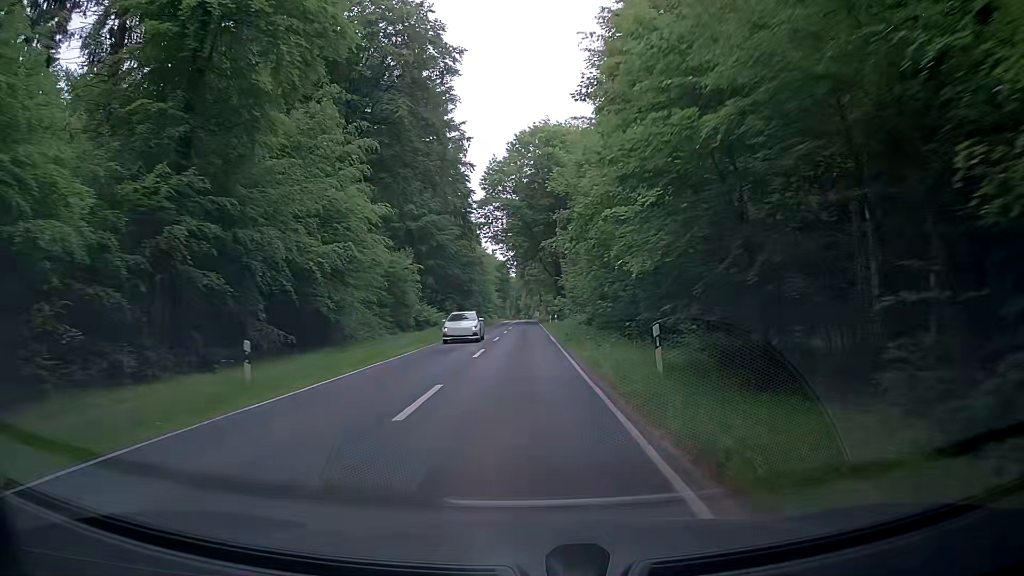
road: tertiary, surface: asphalt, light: Day
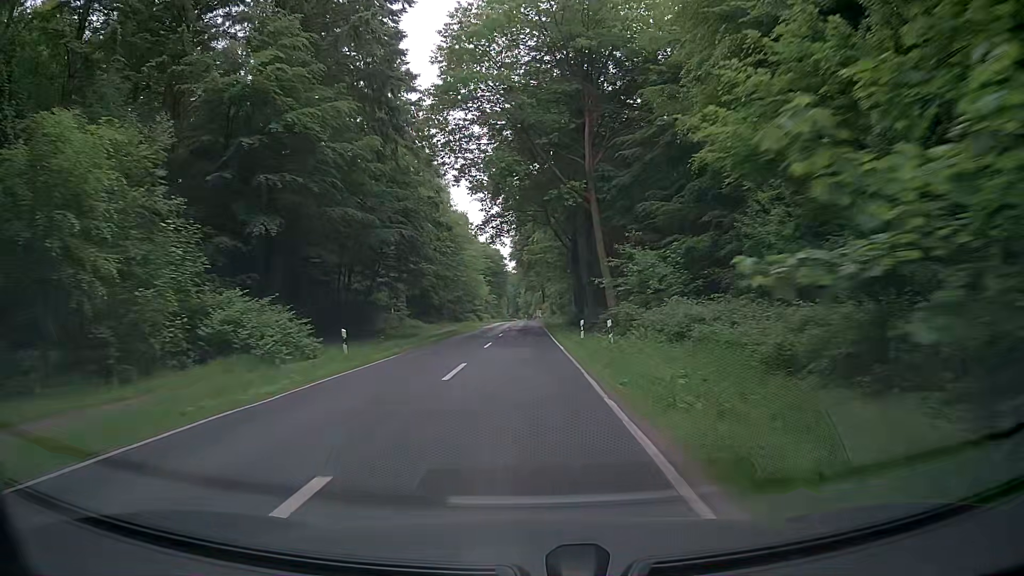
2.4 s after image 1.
(-0.1, +43.0) m; -1°
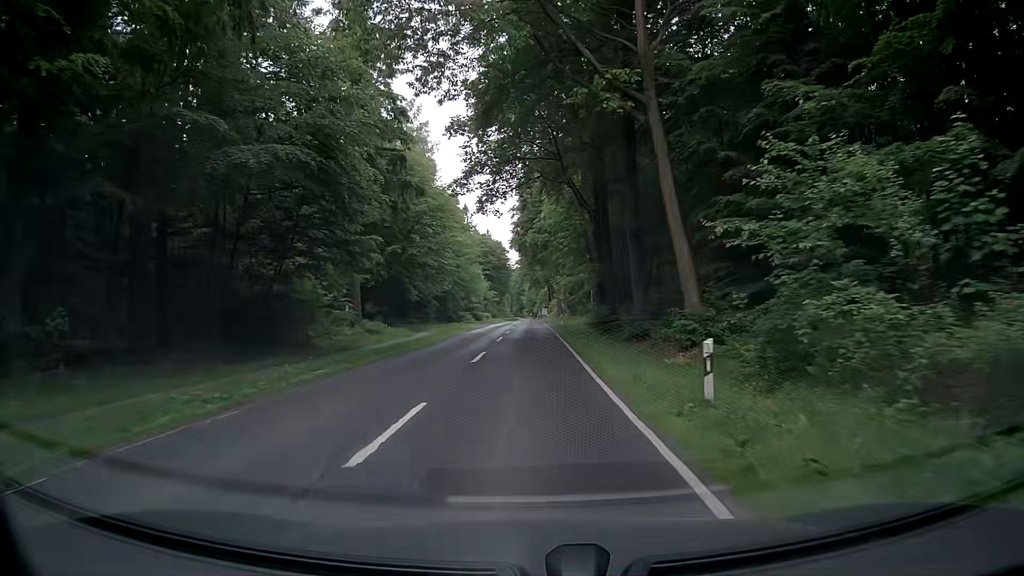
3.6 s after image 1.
(0.0, +19.0) m; 0°
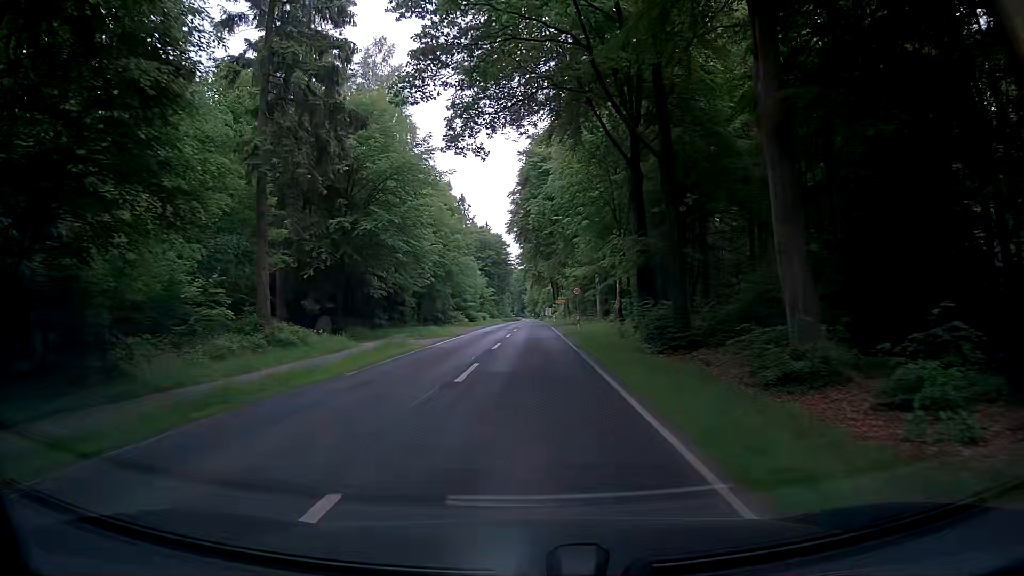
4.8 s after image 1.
(-0.1, +17.0) m; -1°
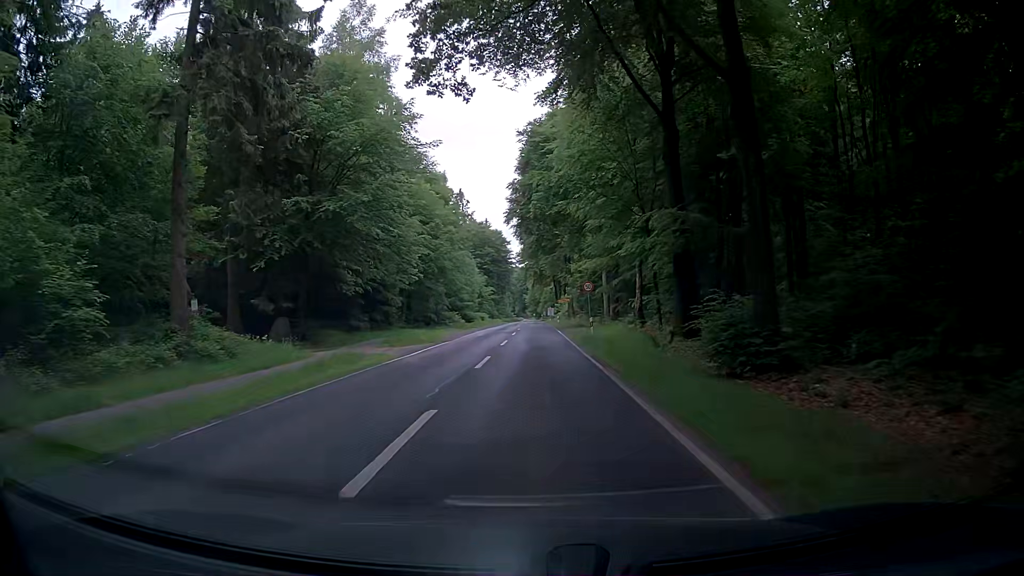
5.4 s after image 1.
(0.0, +7.9) m; -1°
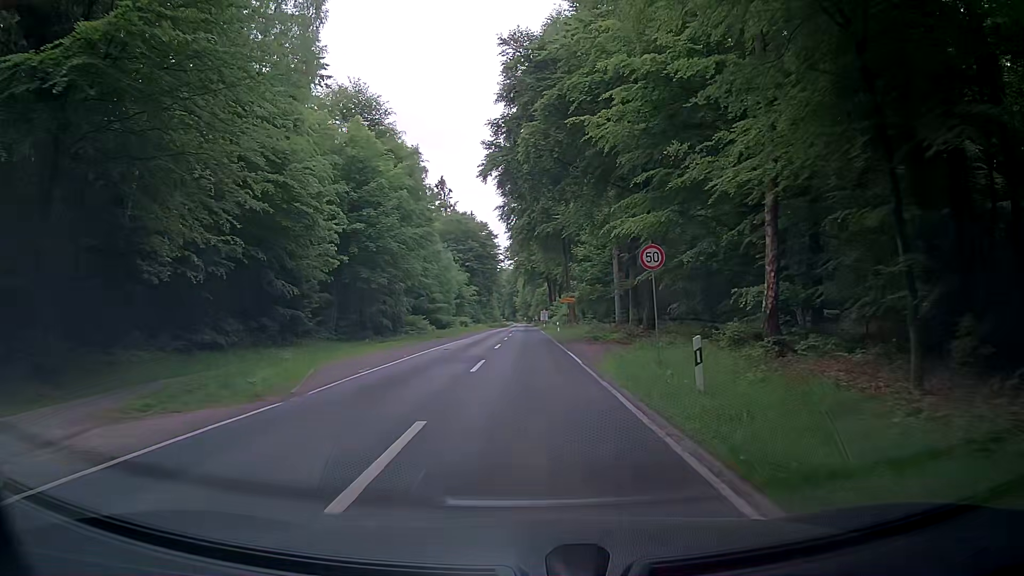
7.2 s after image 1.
(+0.9, +22.1) m; +3°
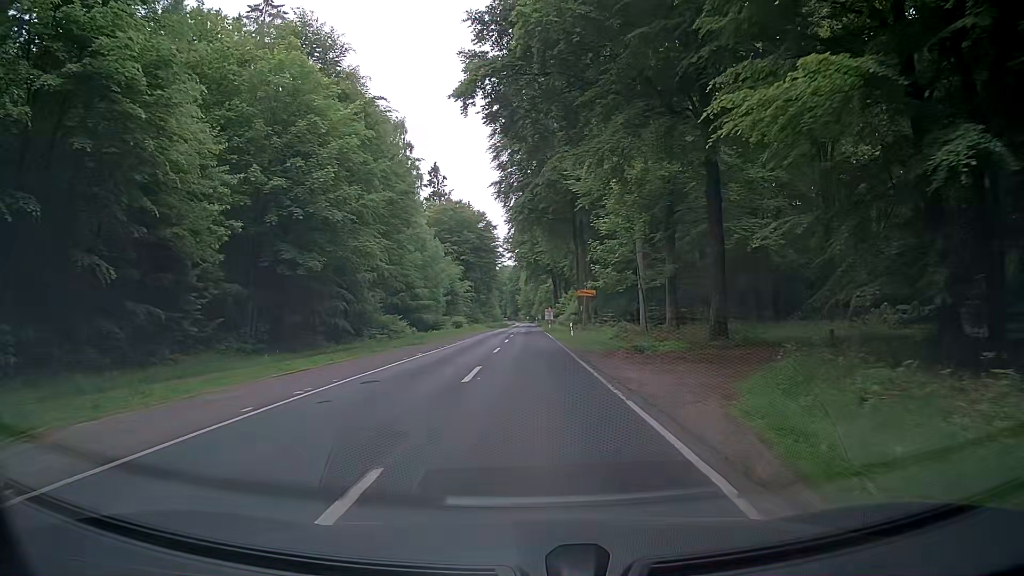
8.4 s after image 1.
(-0.2, +14.6) m; -1°
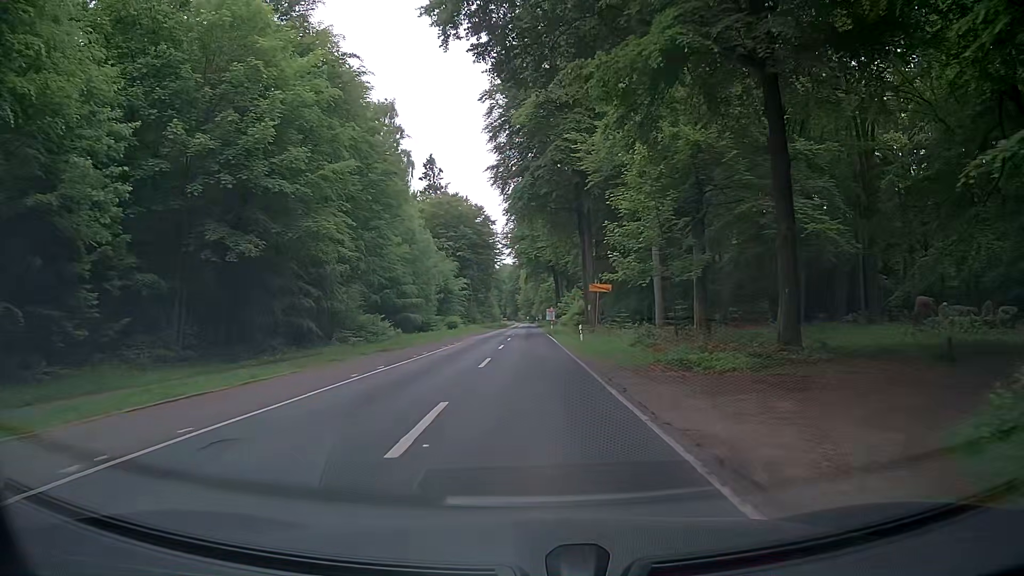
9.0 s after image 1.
(0.0, +7.4) m; +1°
(0, +10) (0, +20) (0, +30) (0, +40) (0, +50) (0, +60) (0, +70) (0, +80) (0, +90) (0, +100) m
